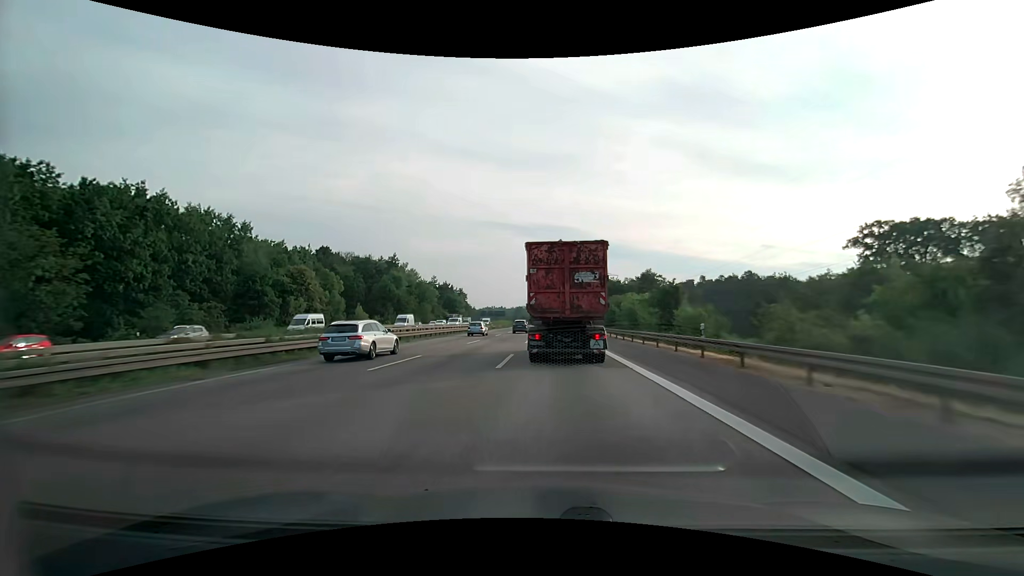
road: motorway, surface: asphalt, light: Day
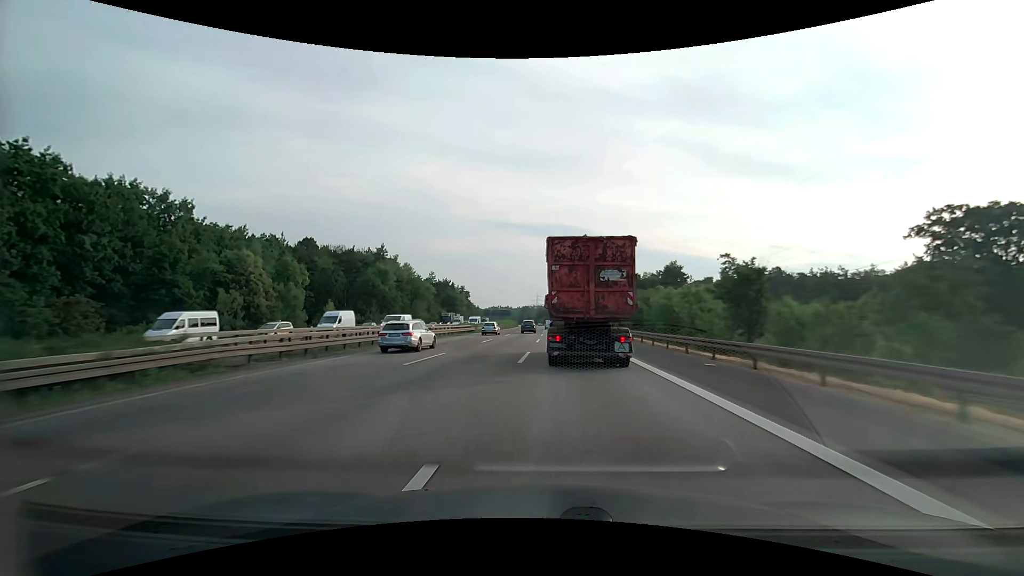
(-0.1, +15.9) m; -1°
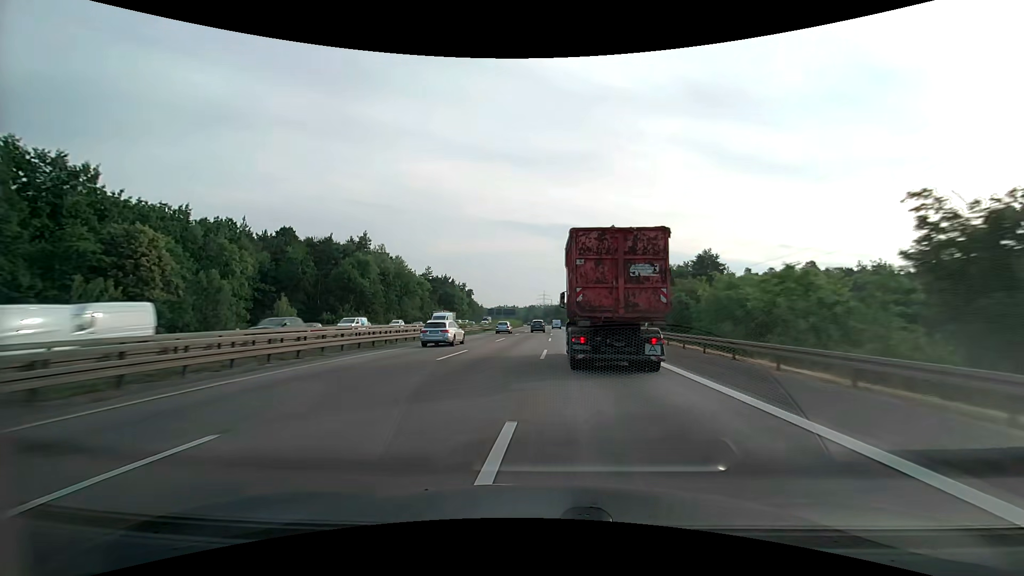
(-0.1, +16.2) m; -1°
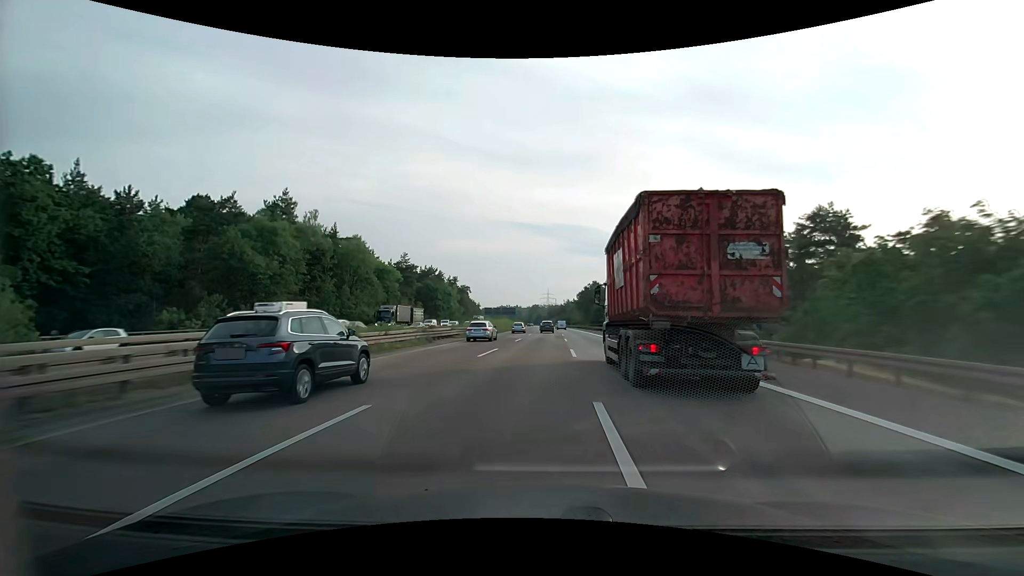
(-0.3, +33.5) m; -1°
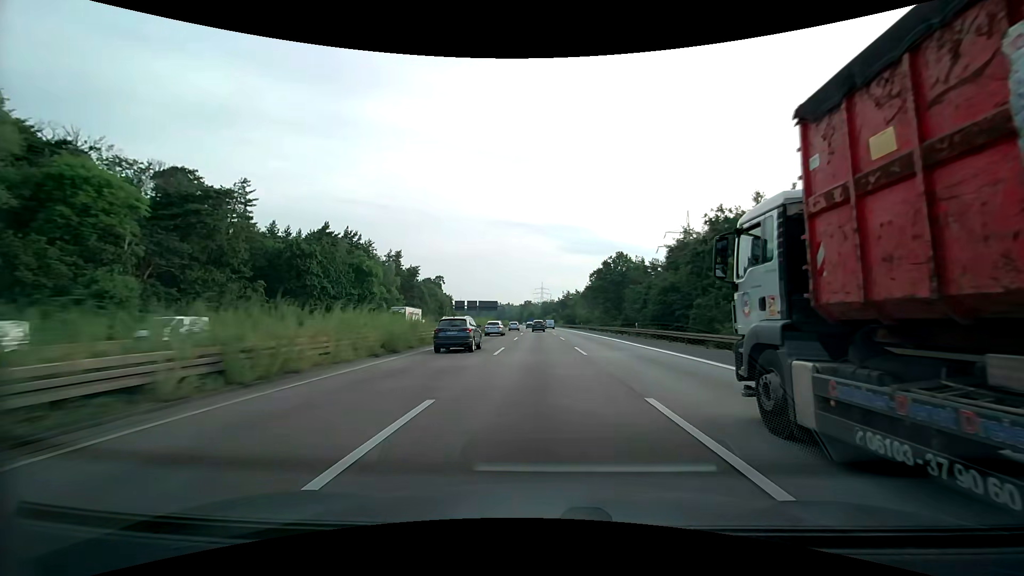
(+0.7, +69.8) m; +1°
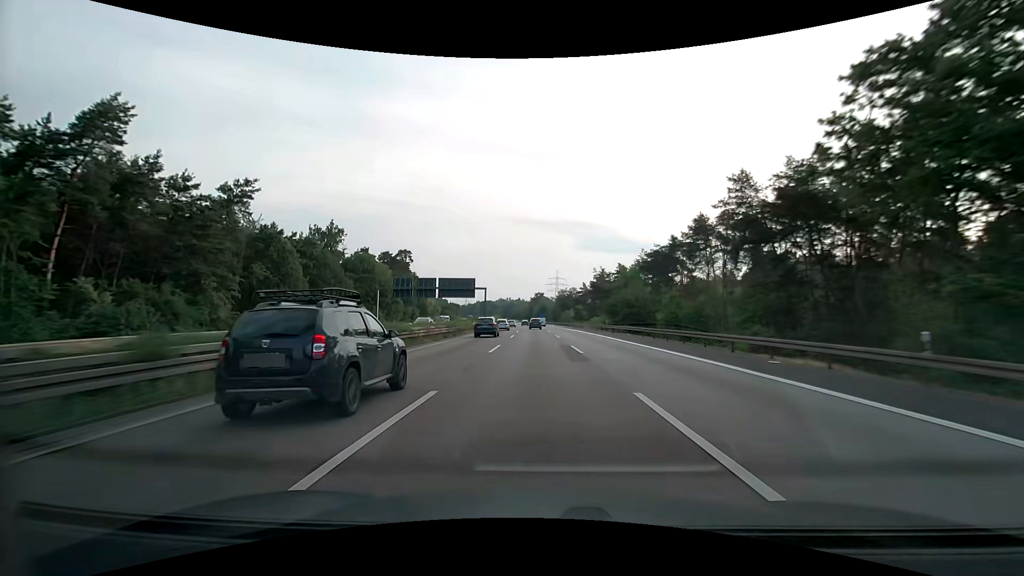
(-0.9, +88.1) m; -1°
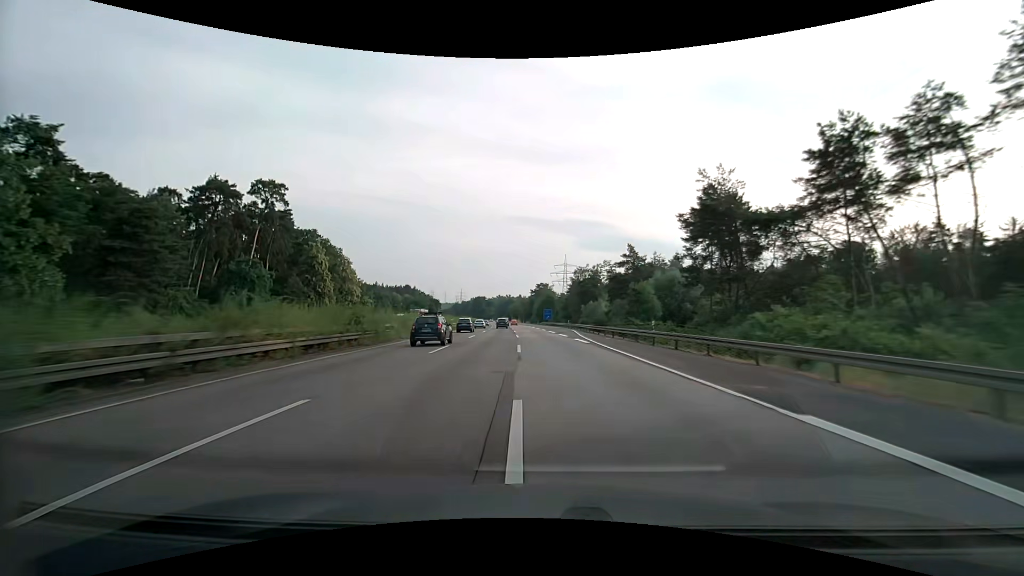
(-0.3, +88.6) m; 0°
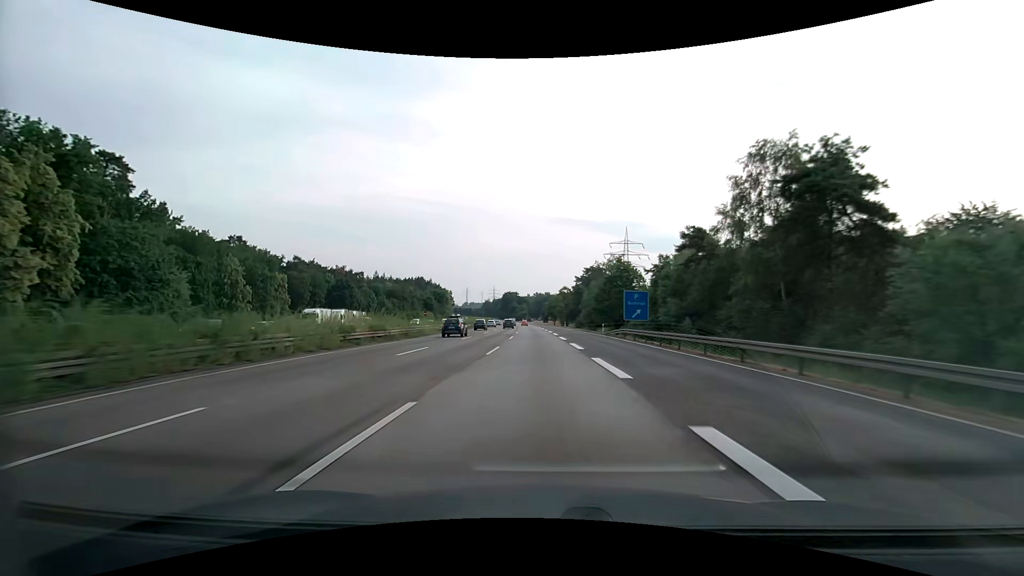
(-3.4, +89.1) m; -5°
(0, +10) (0, +20) (0, +30) (-1, +40) (-1, +50) (-1, +60) (-2, +70) (-2, +80) (-3, +90) (-3, +100) m
